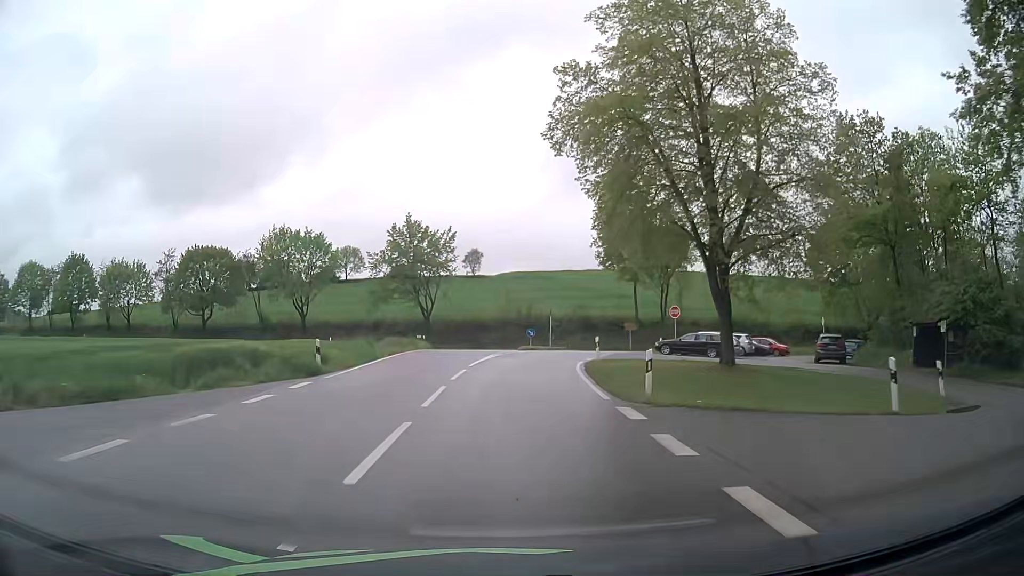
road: tertiary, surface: asphalt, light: Day
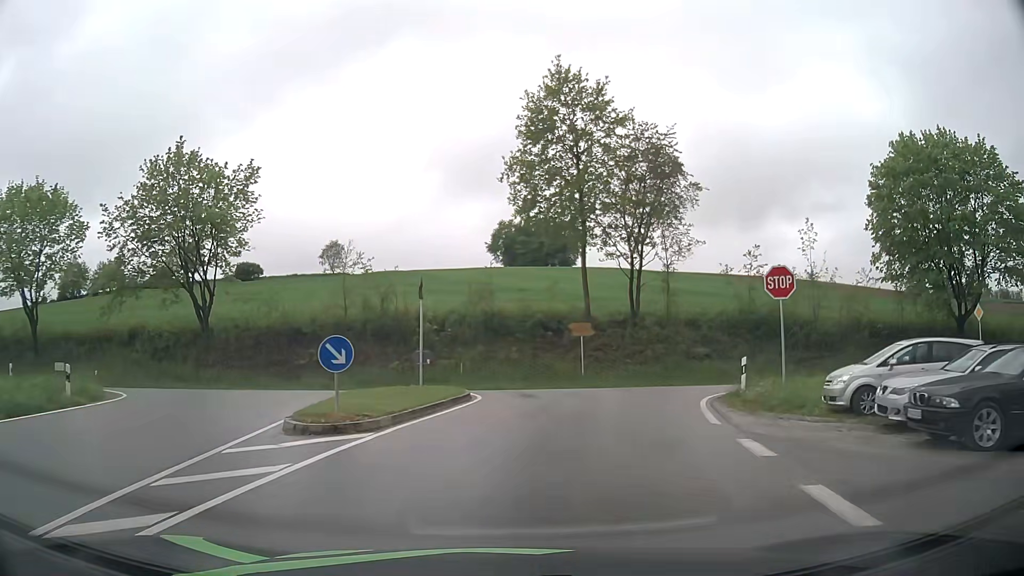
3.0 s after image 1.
(+2.0, +33.8) m; +10°
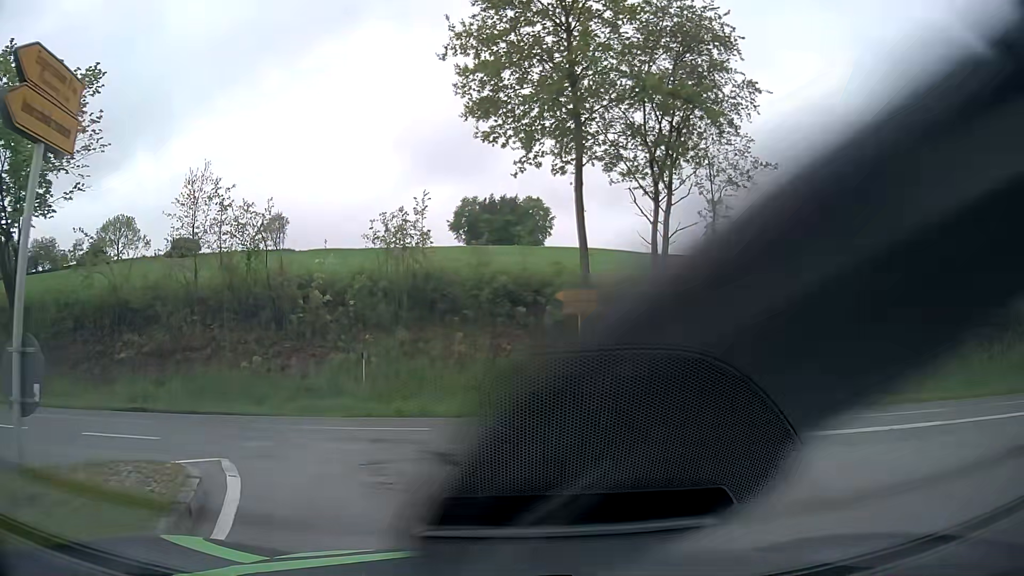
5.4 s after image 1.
(+0.8, +15.2) m; +4°
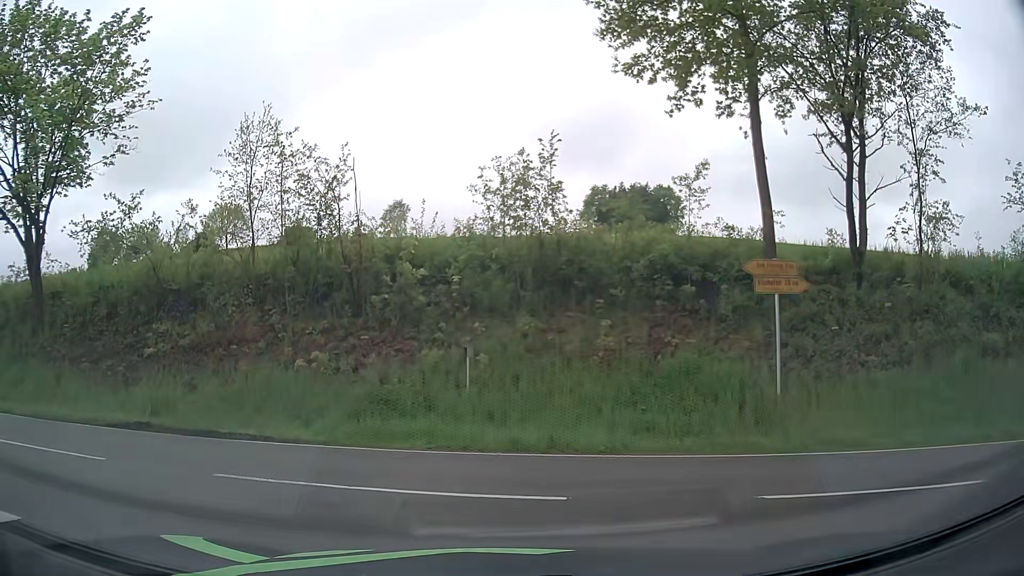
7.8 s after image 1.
(-0.4, +5.7) m; -9°
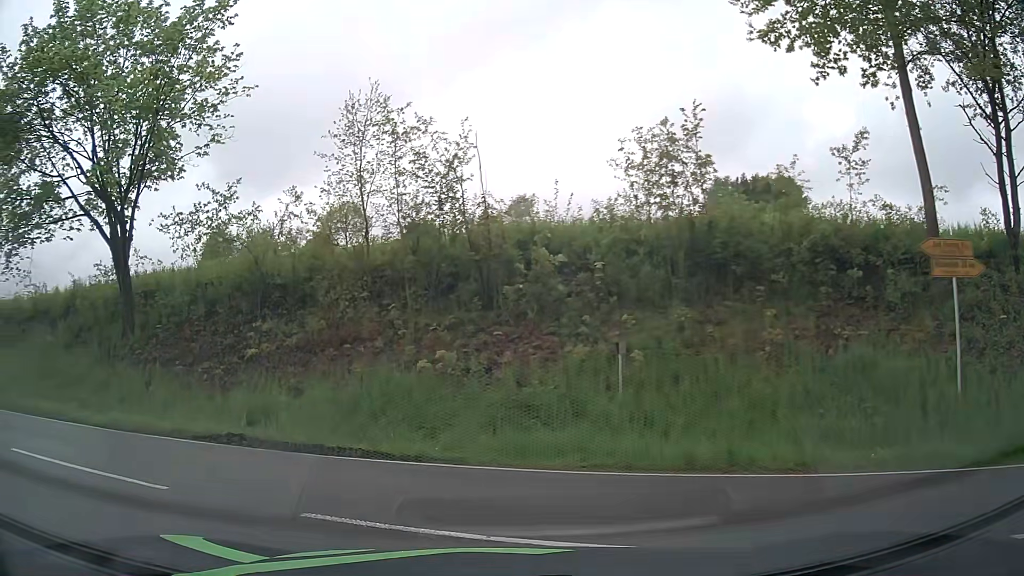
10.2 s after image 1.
(-0.2, +2.3) m; -12°
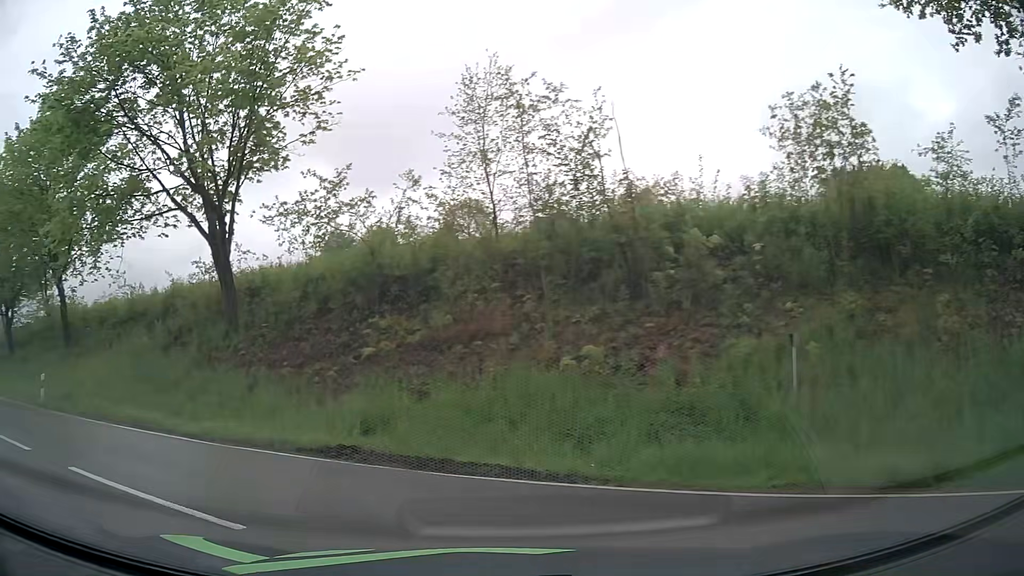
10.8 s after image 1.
(-0.2, +1.9) m; -10°
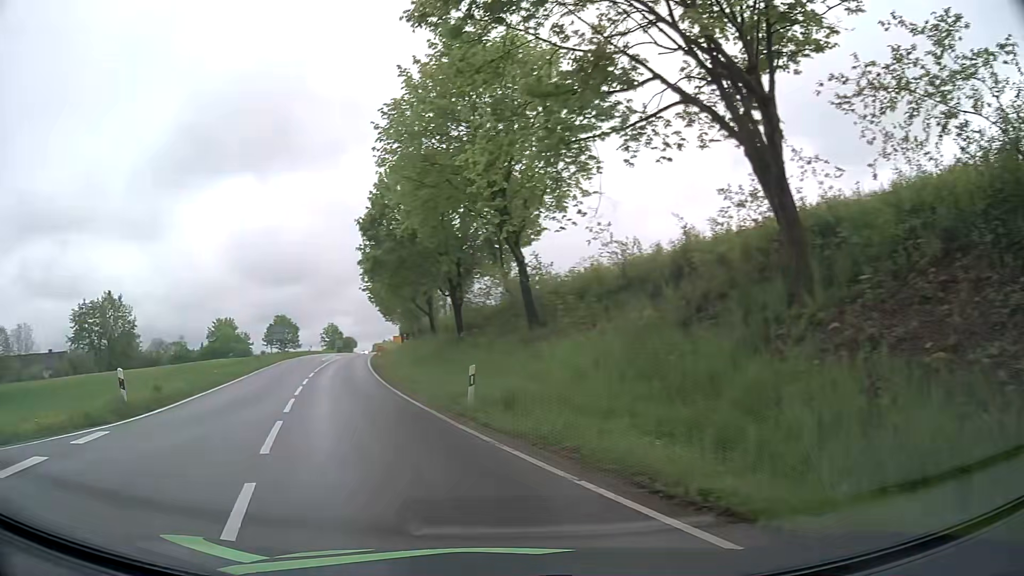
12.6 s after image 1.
(-3.8, +8.0) m; -44°
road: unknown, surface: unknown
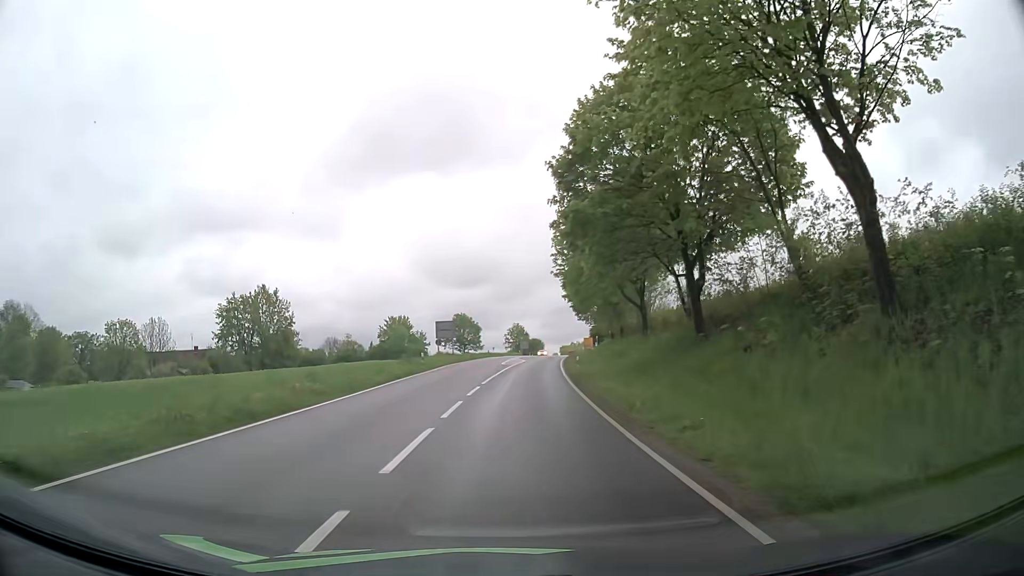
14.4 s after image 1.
(-2.8, +13.8) m; -16°
